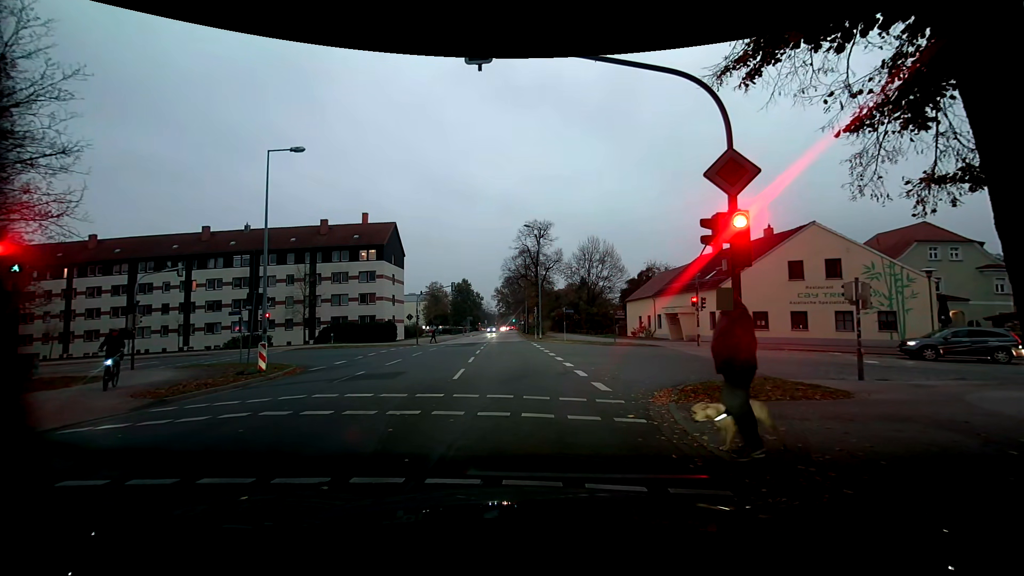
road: residential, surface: asphalt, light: Dusk
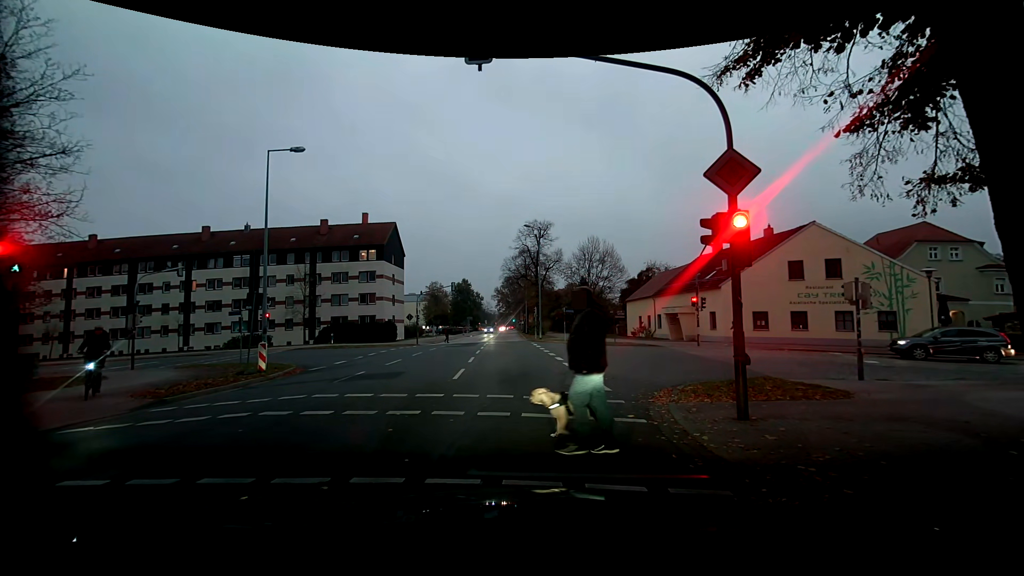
(0.0, 0.0) m; 0°
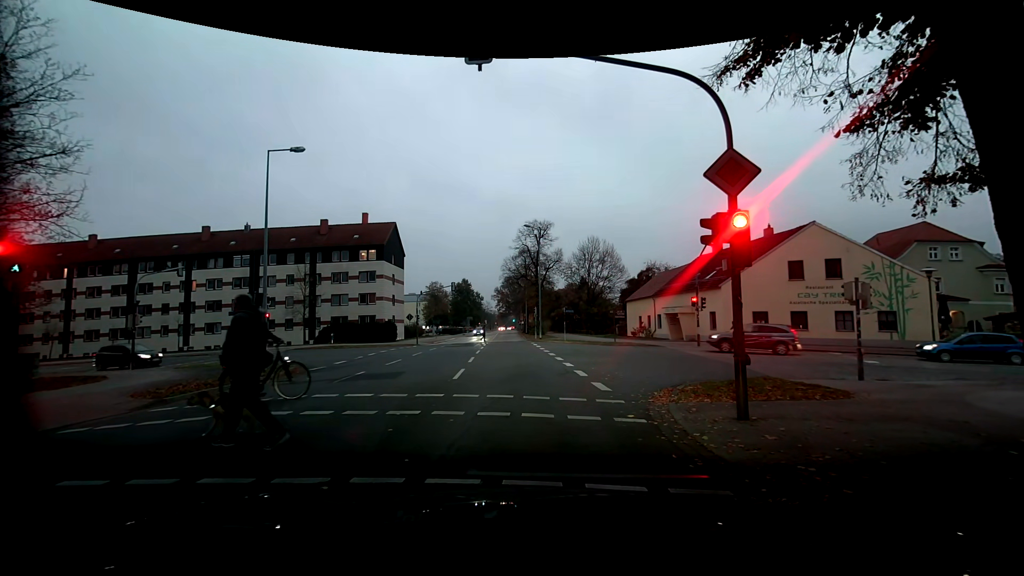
(0.0, 0.0) m; 0°
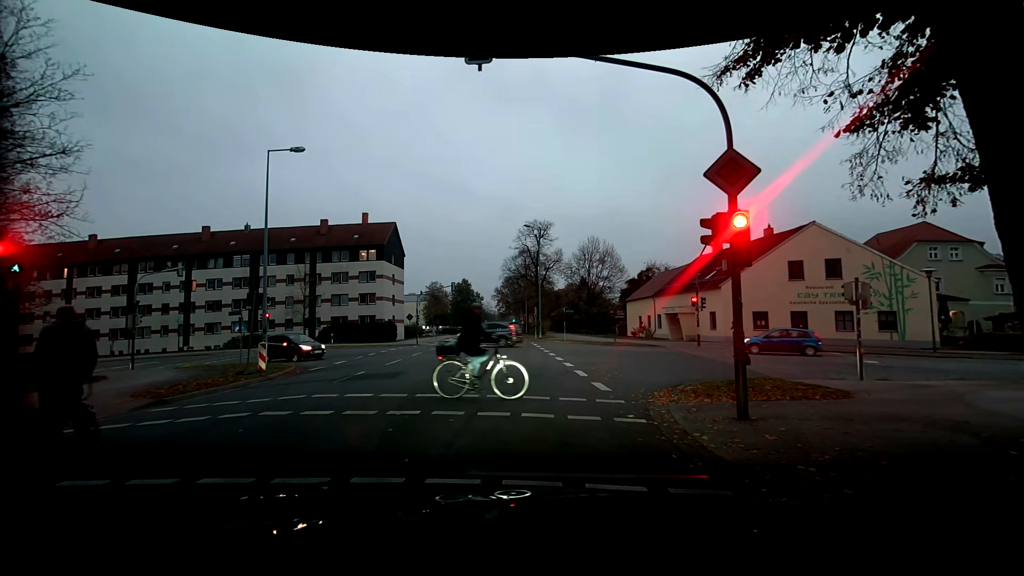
(0.0, 0.0) m; 0°
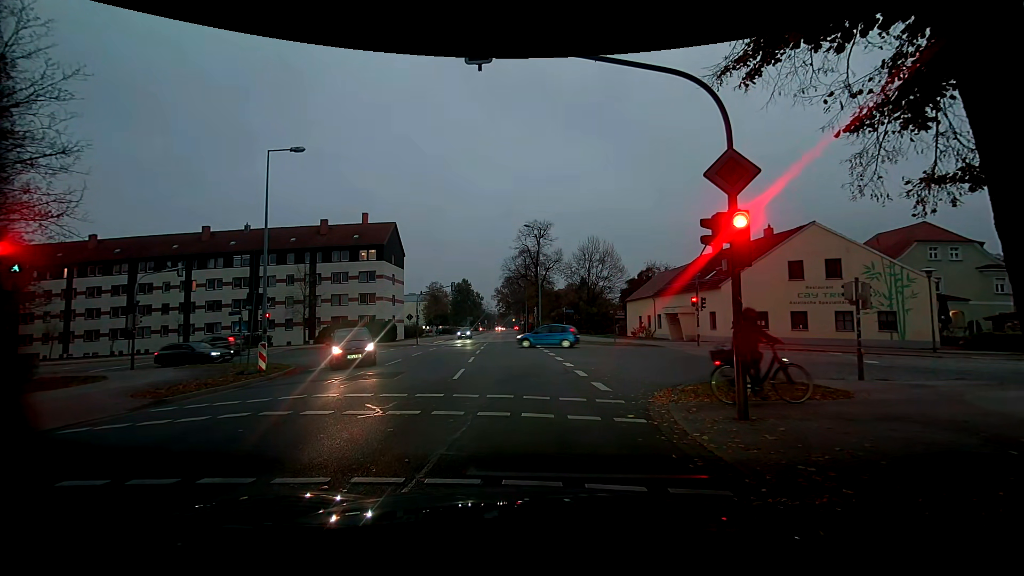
(0.0, 0.0) m; 0°
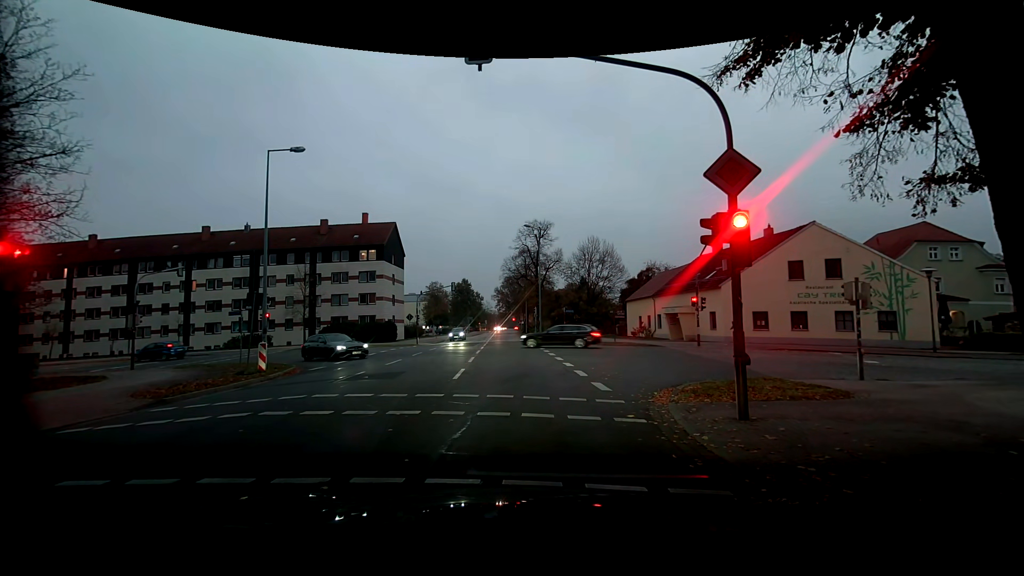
(0.0, 0.0) m; 0°
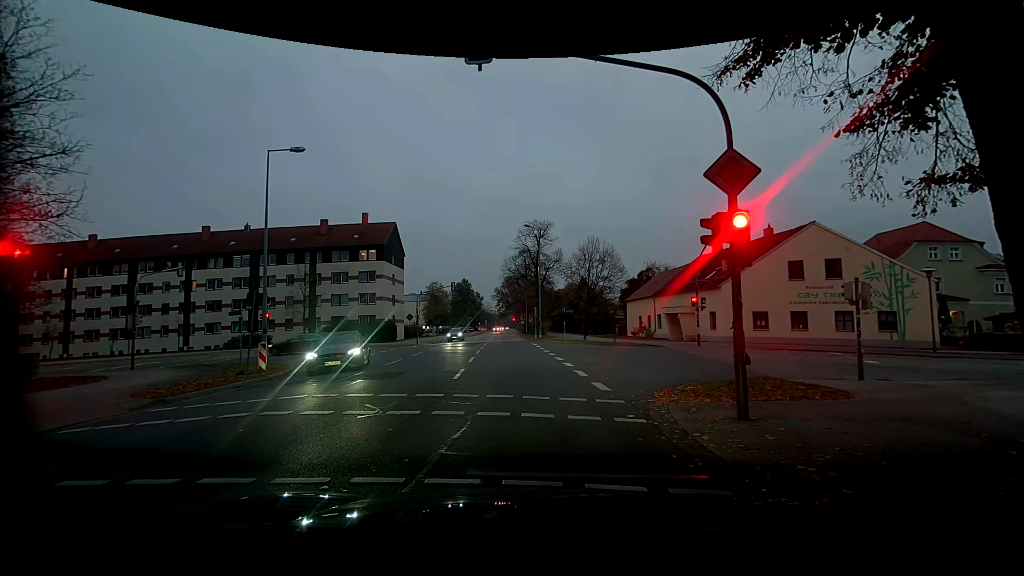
(0.0, 0.0) m; 0°
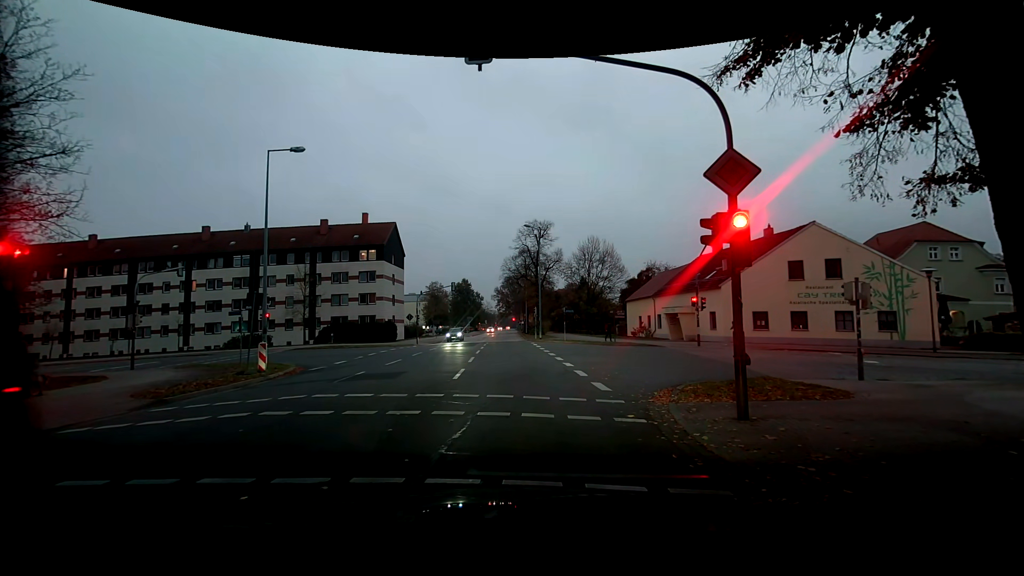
(0.0, 0.0) m; 0°
(0, +10) (0, +20) (0, +30) (0, +40) (0, +50) (+1, +60) (+1, +70) (+1, +80) (+1, +90) (+1, +100) m
